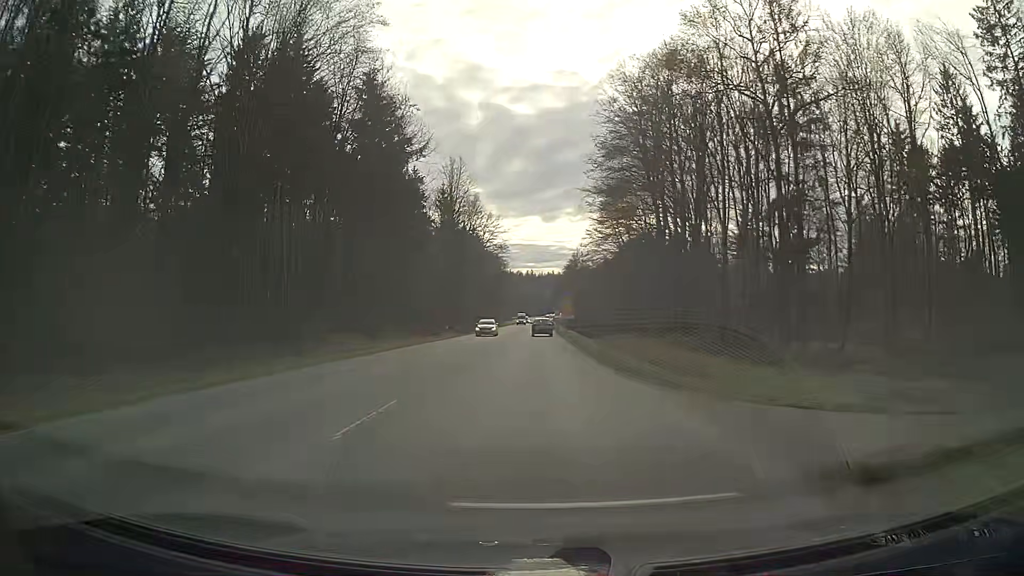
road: secondary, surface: asphalt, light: Day
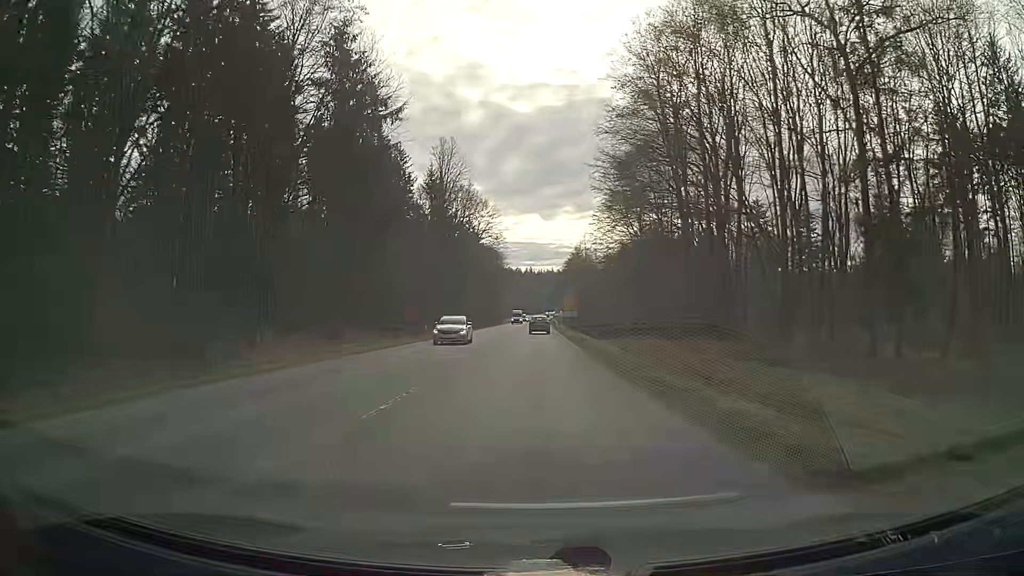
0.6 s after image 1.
(0.0, +10.7) m; 0°
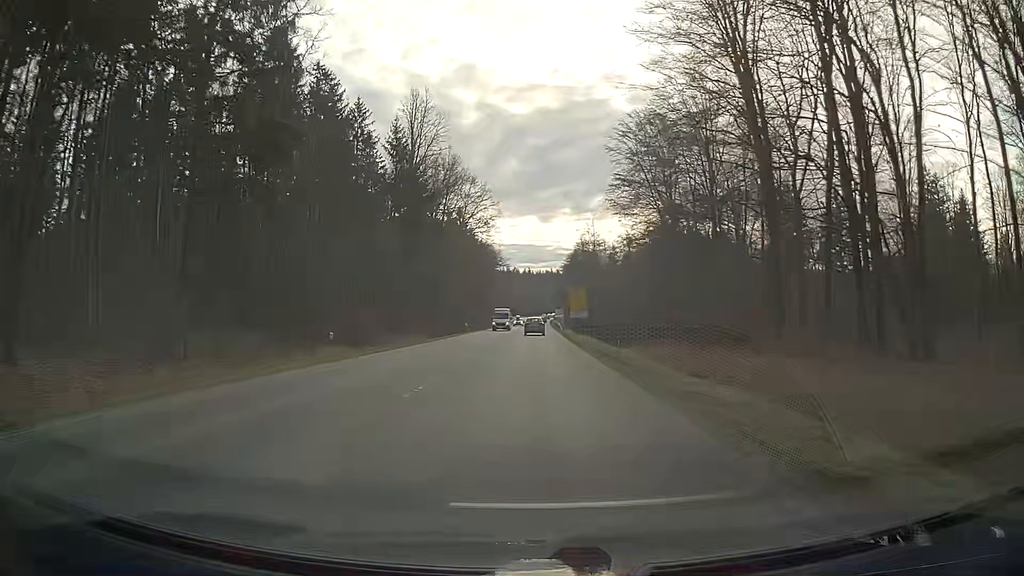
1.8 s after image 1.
(0.0, +21.4) m; 0°
